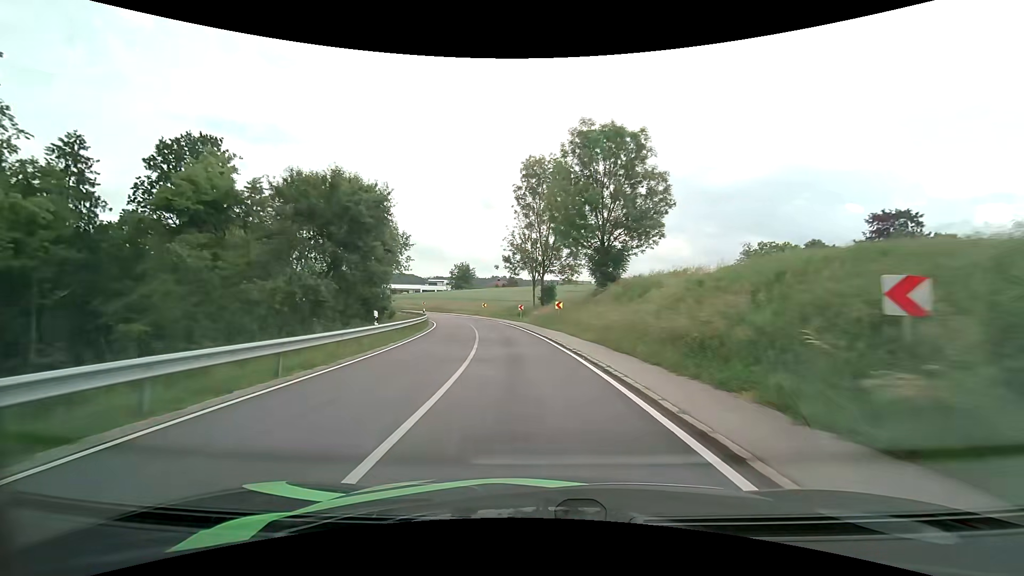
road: tertiary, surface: asphalt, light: Day
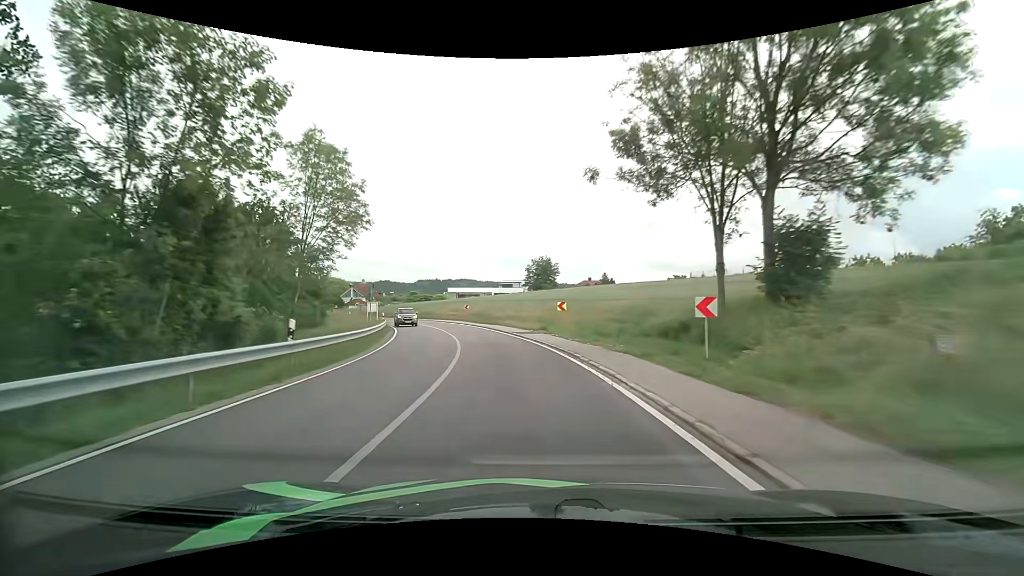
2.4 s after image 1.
(-2.8, +39.8) m; -9°
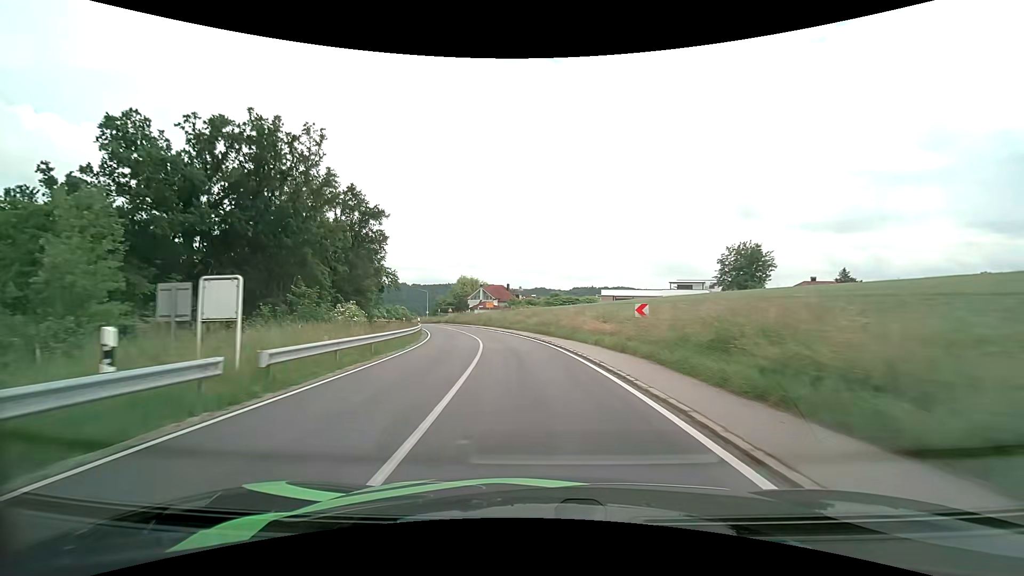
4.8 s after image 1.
(-5.9, +37.4) m; -18°
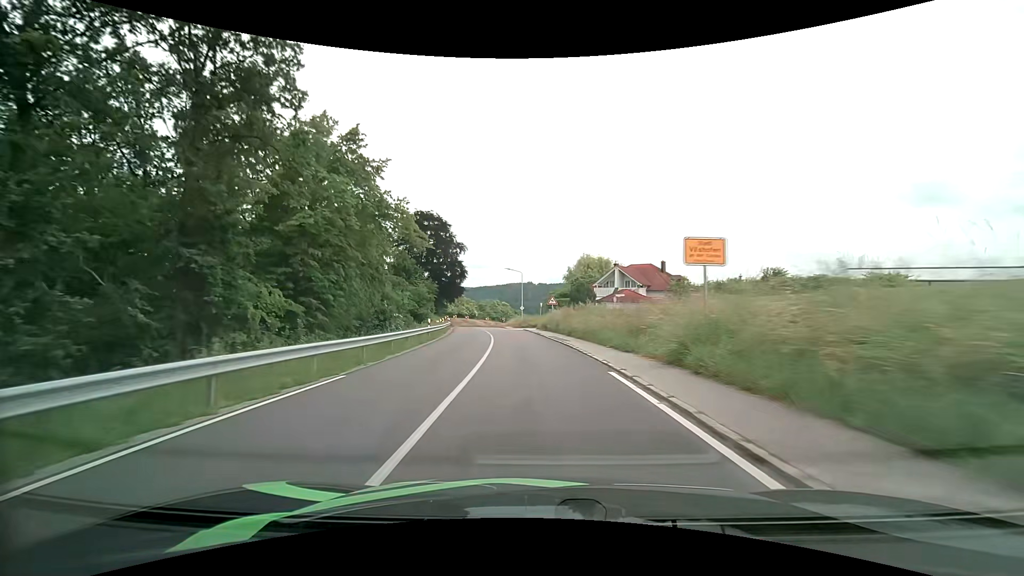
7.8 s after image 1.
(-6.7, +50.9) m; -15°
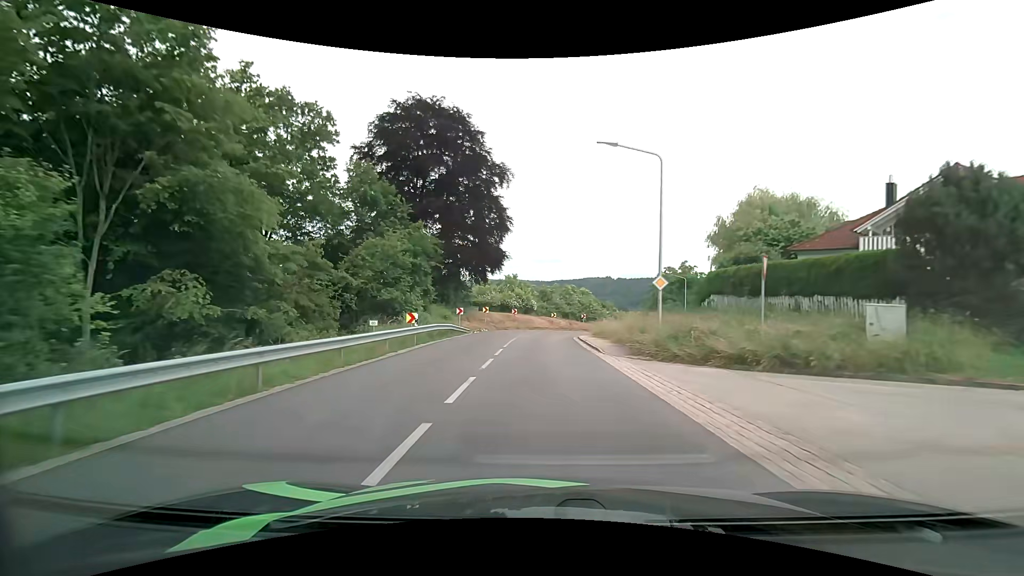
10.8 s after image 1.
(-3.6, +47.2) m; -9°
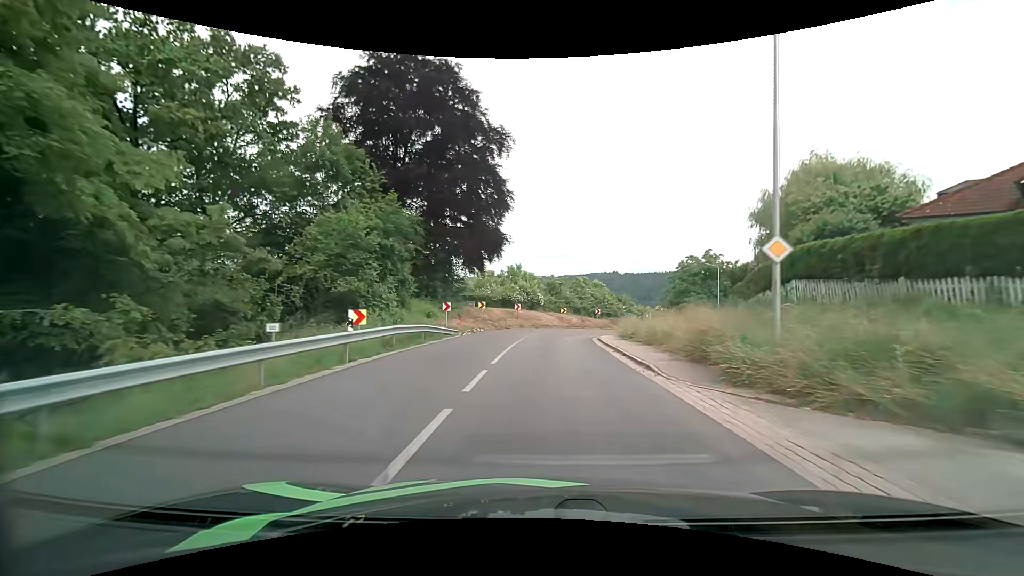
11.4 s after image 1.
(-0.1, +8.3) m; -1°
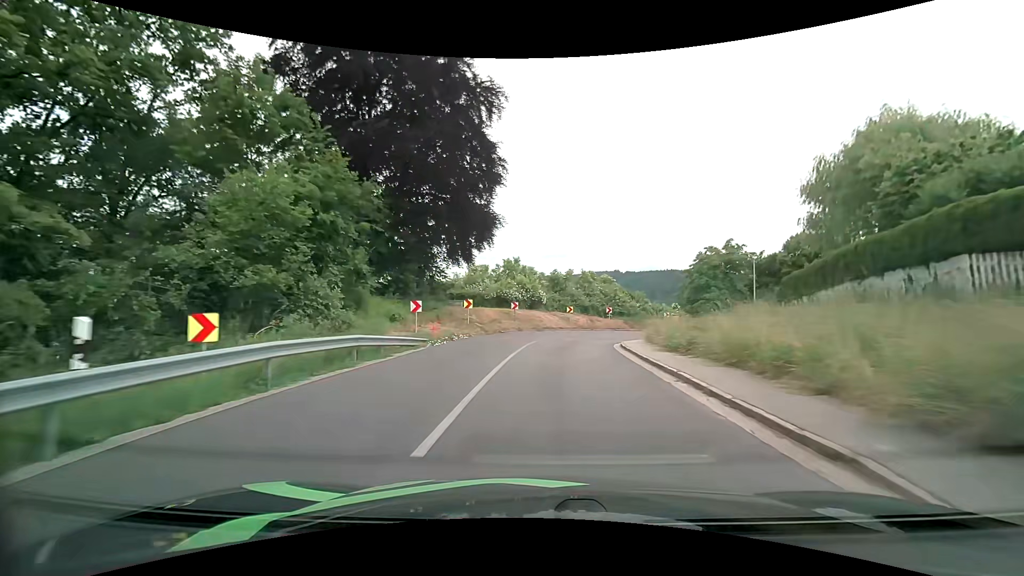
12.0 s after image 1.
(0.0, +8.0) m; 0°
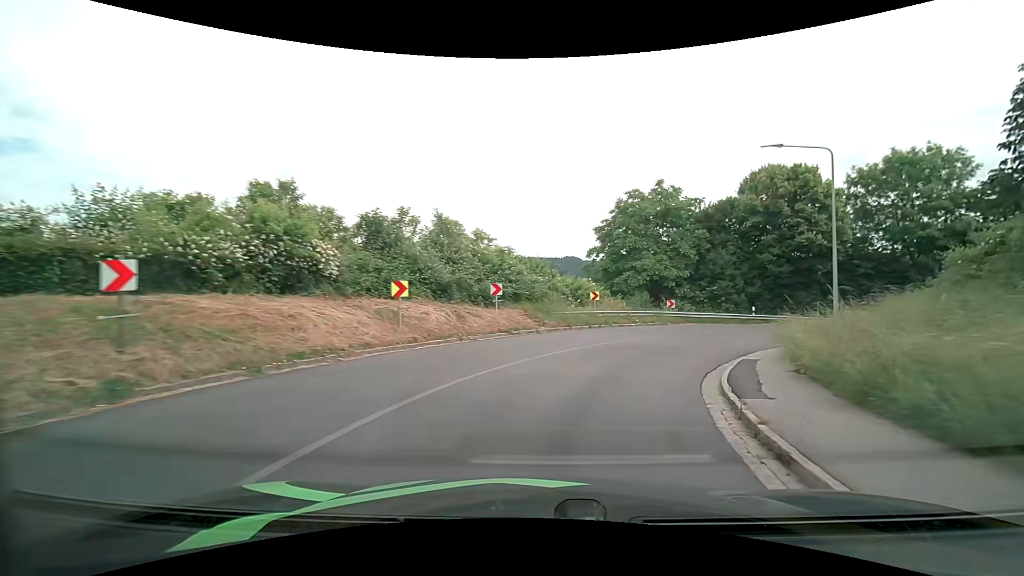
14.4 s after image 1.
(+2.2, +27.8) m; +16°
(+1, +10) (+5, +19) (+11, +27) (+20, +32) (+30, +34) (+40, +34) (+50, +33) (+60, +32) (+70, +31) (+80, +31) m
